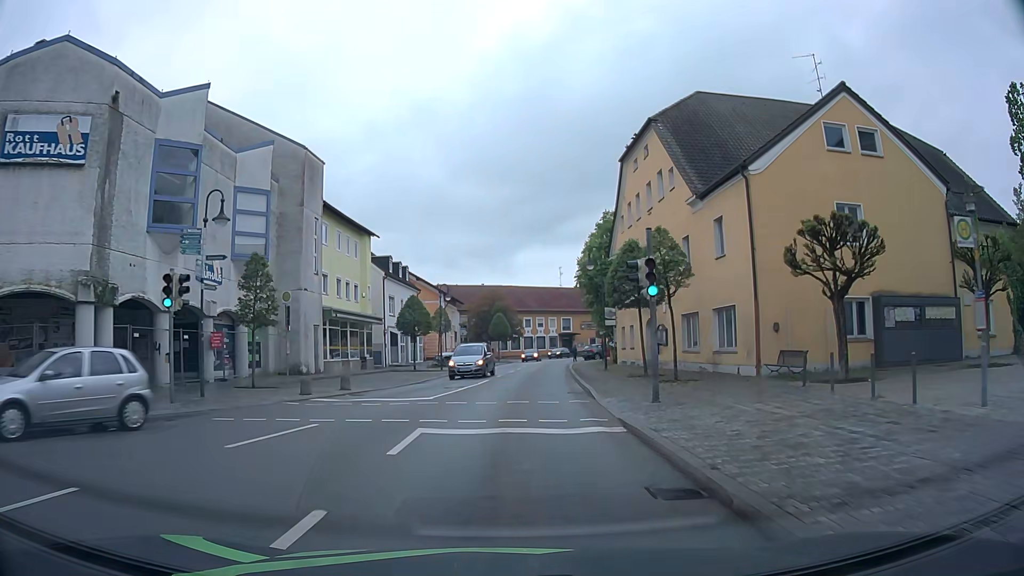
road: secondary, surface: asphalt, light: Day
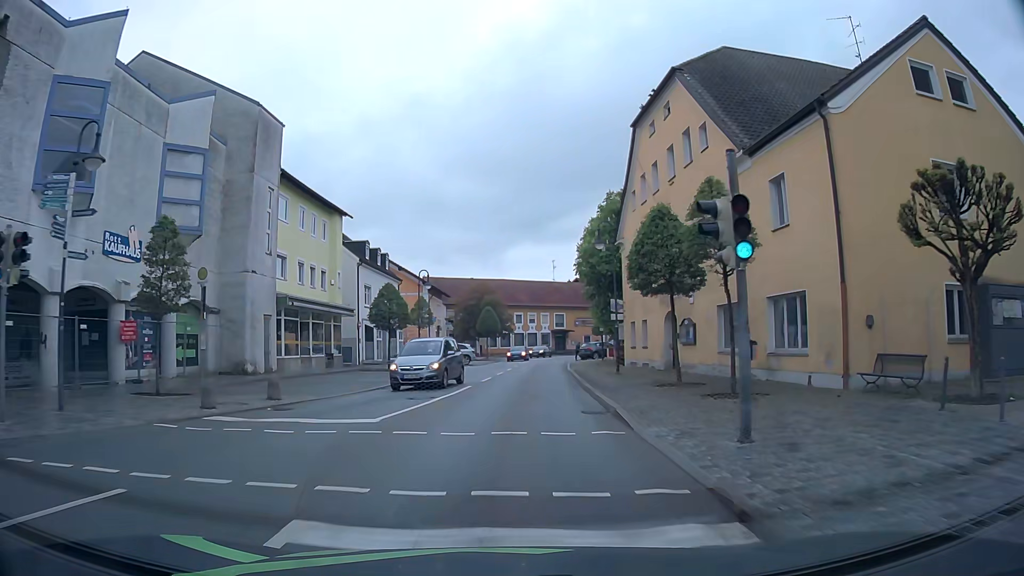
(0.0, +6.2) m; +1°
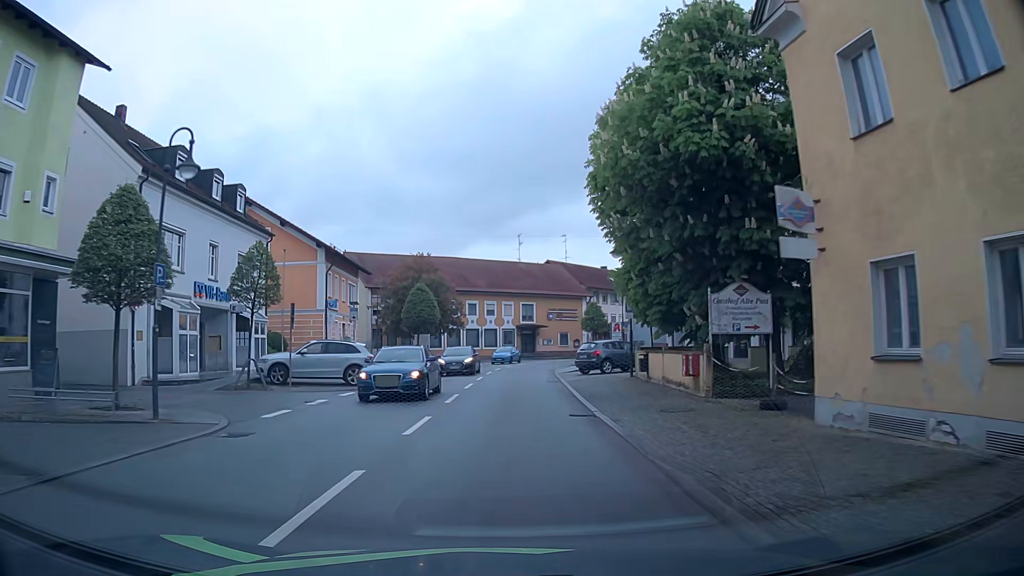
(+0.9, +26.5) m; +3°
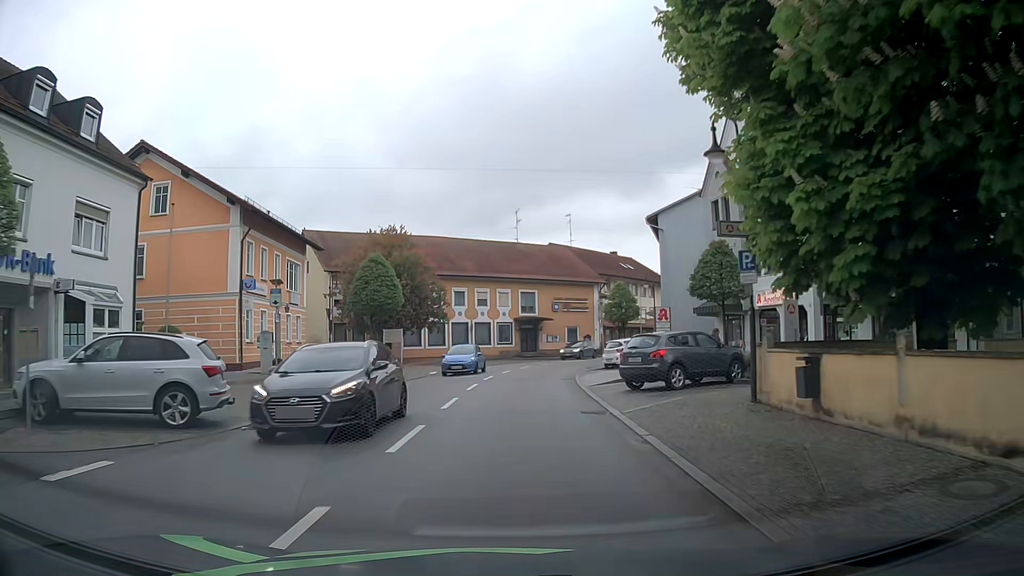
(+0.2, +13.9) m; +1°
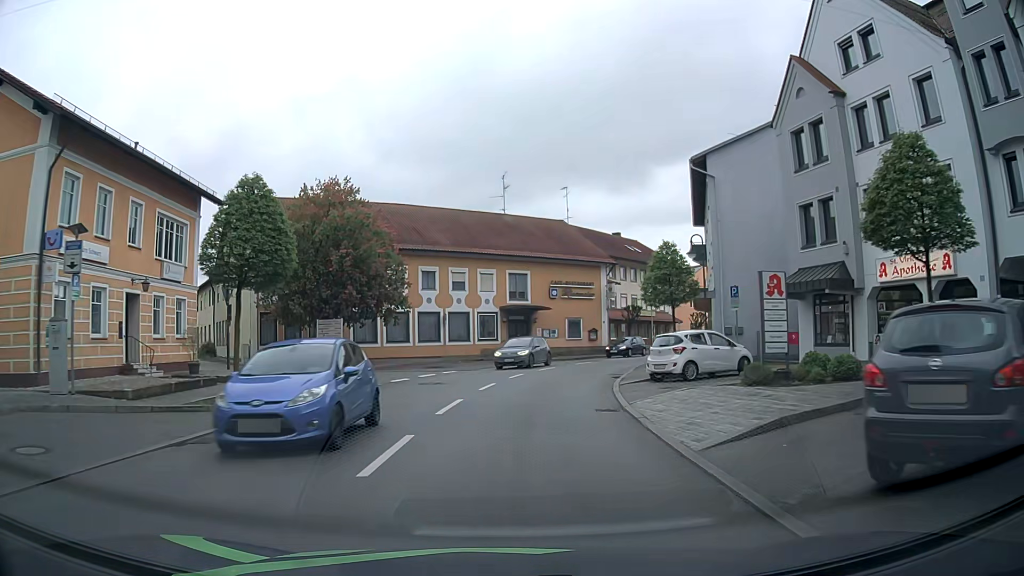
(-0.1, +13.8) m; 0°
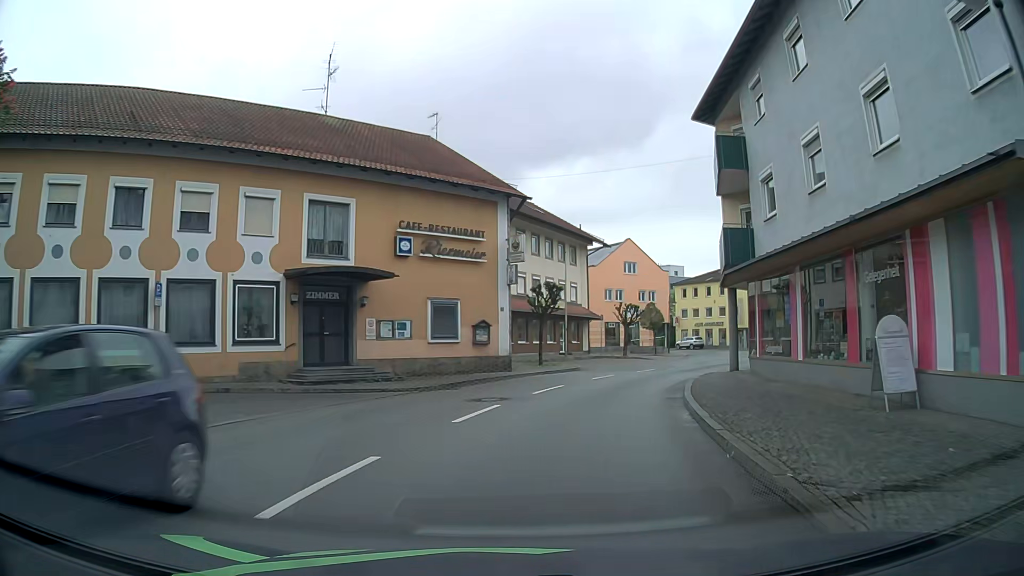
(+2.3, +25.4) m; +12°
(0, +10) (+2, +20) (+6, +29) (+12, +37) (+17, +46) (+22, +54) (+25, +64) (+25, +74) (+20, +83) (+15, +91) m
